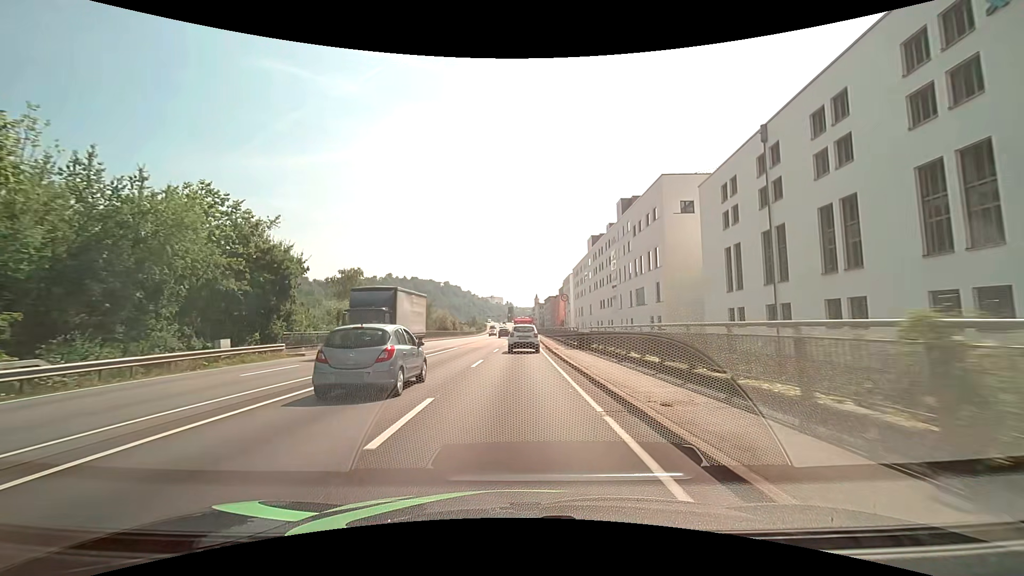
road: primary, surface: asphalt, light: Day
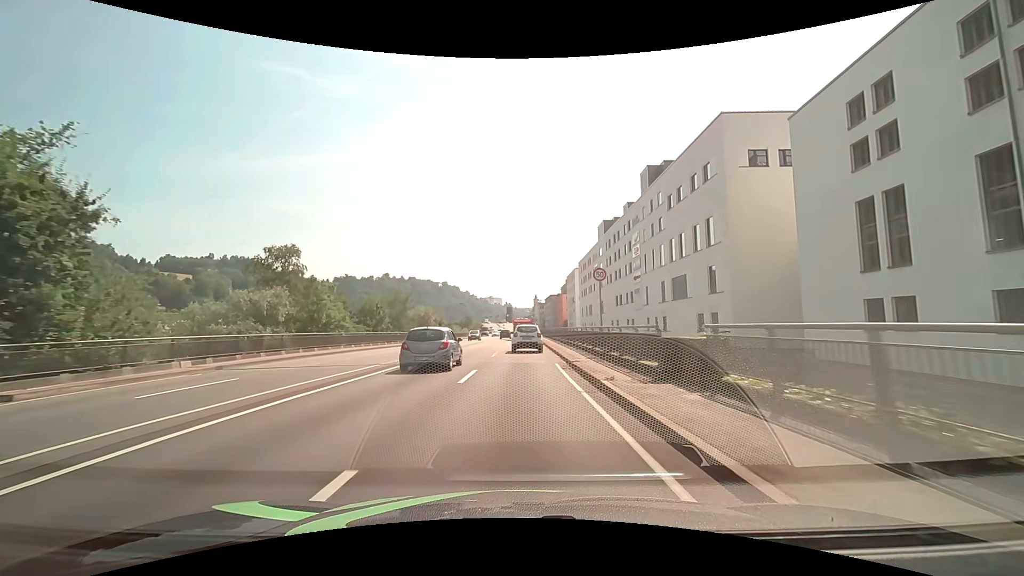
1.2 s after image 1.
(0.0, +16.9) m; 0°
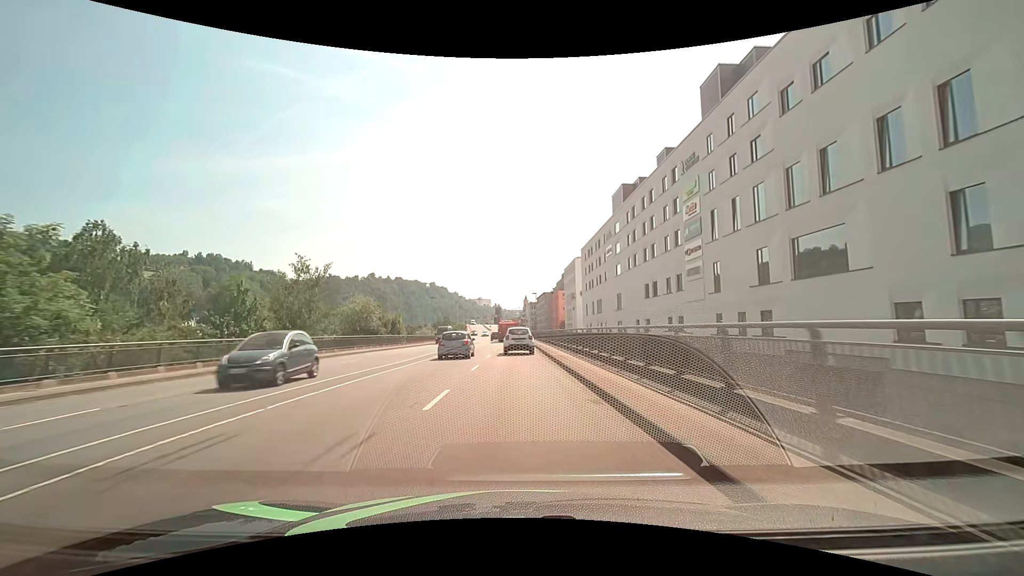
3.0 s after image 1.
(+0.2, +25.4) m; +1°
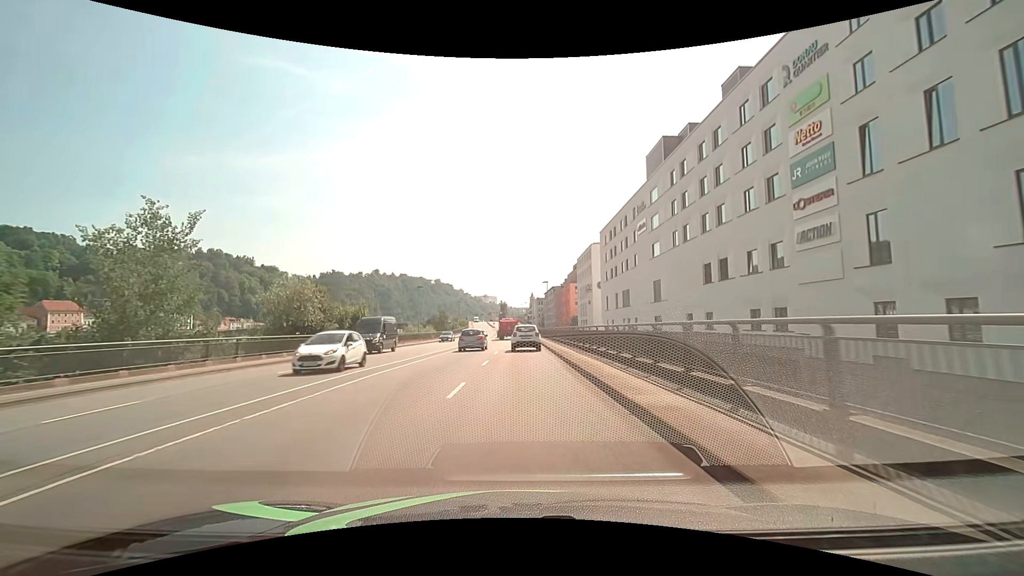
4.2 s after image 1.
(-0.2, +16.5) m; -1°
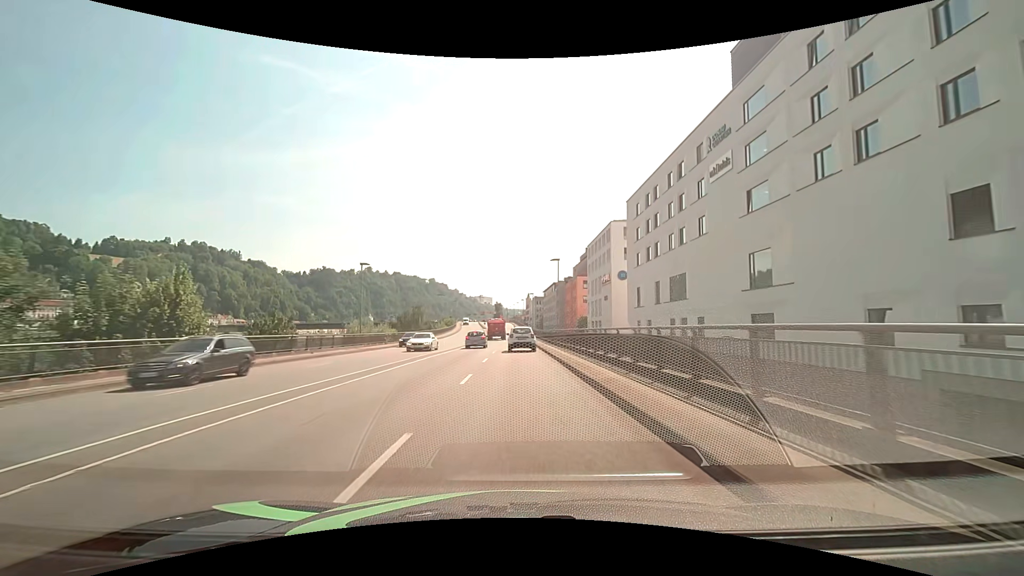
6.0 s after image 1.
(+0.1, +24.3) m; +1°
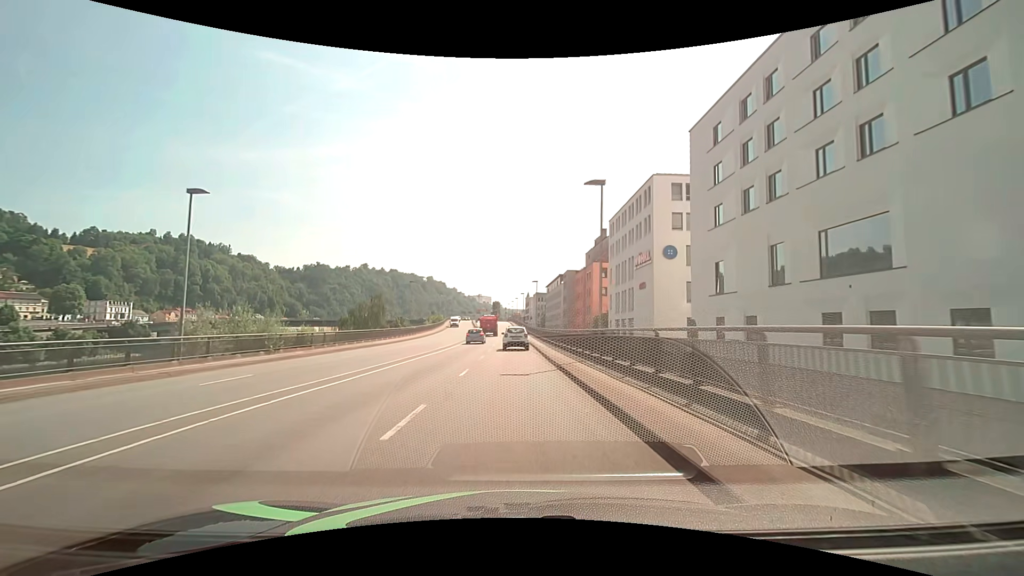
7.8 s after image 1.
(-0.1, +24.5) m; -1°
(0, +10) (0, +20) (0, +30) (0, +40) (0, +50) (0, +60) (0, +70) (0, +80) (-1, +90) (-1, +100) m
